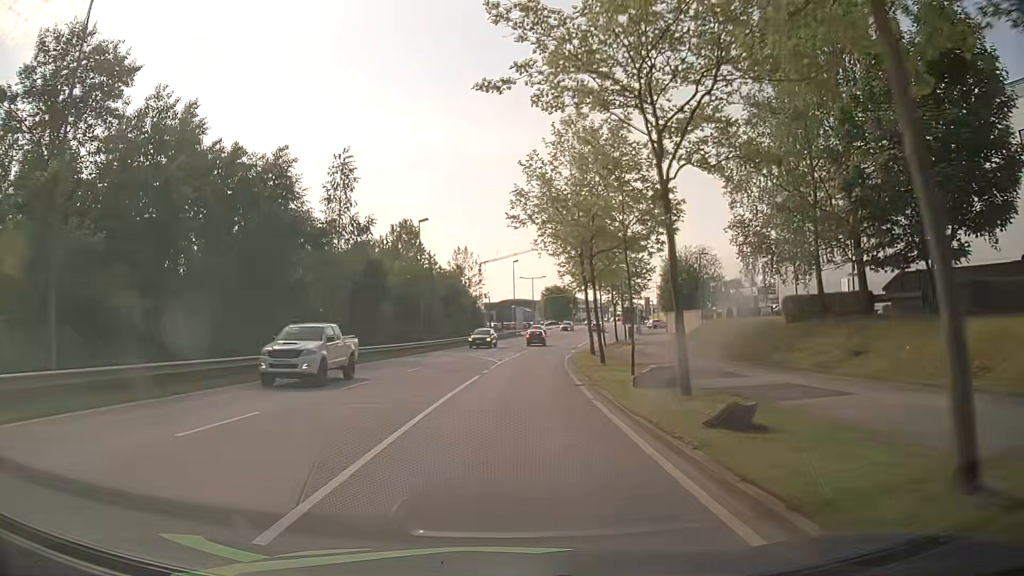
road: secondary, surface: asphalt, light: Day
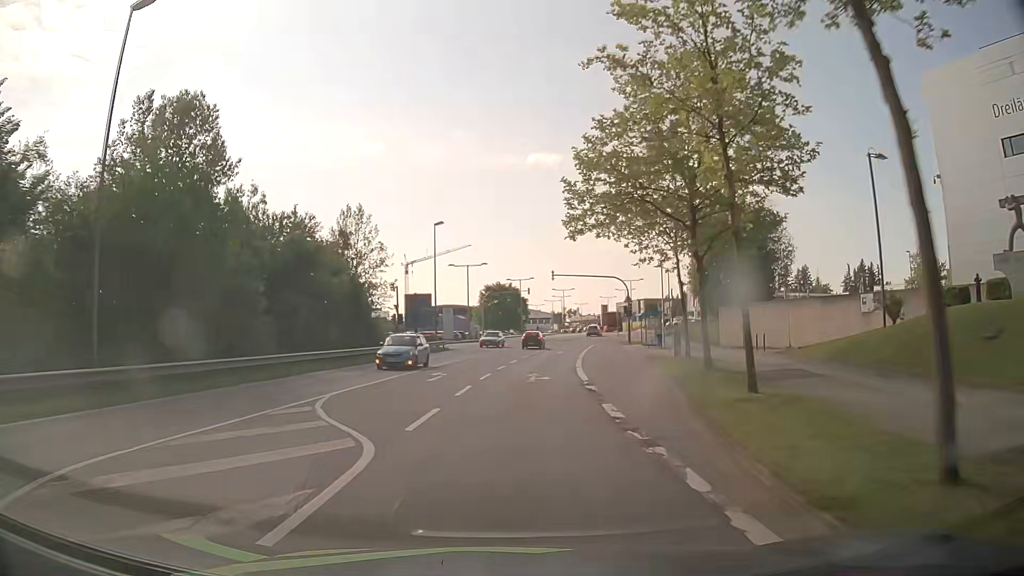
(+1.8, +37.8) m; +6°
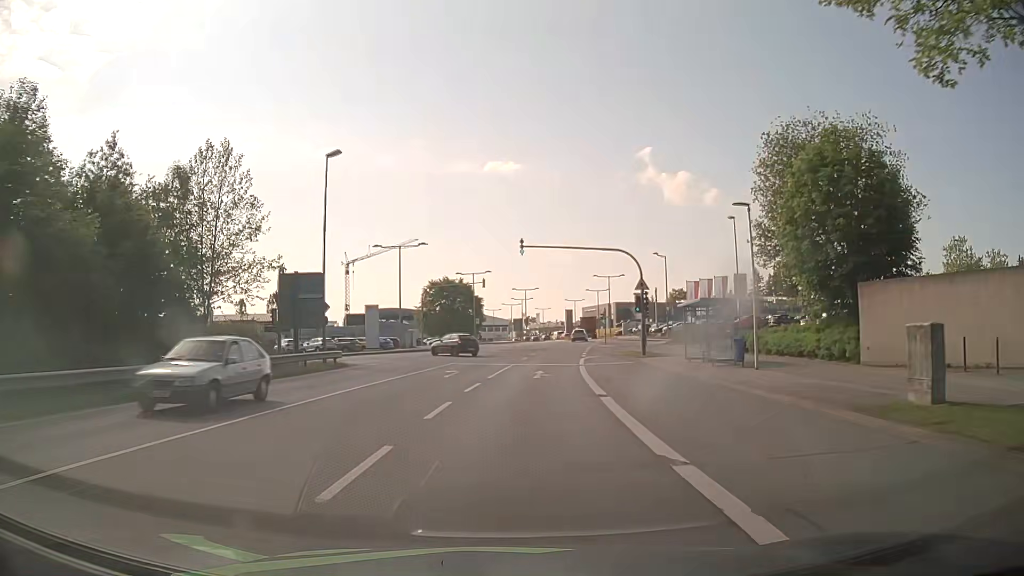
(+0.5, +22.5) m; +3°
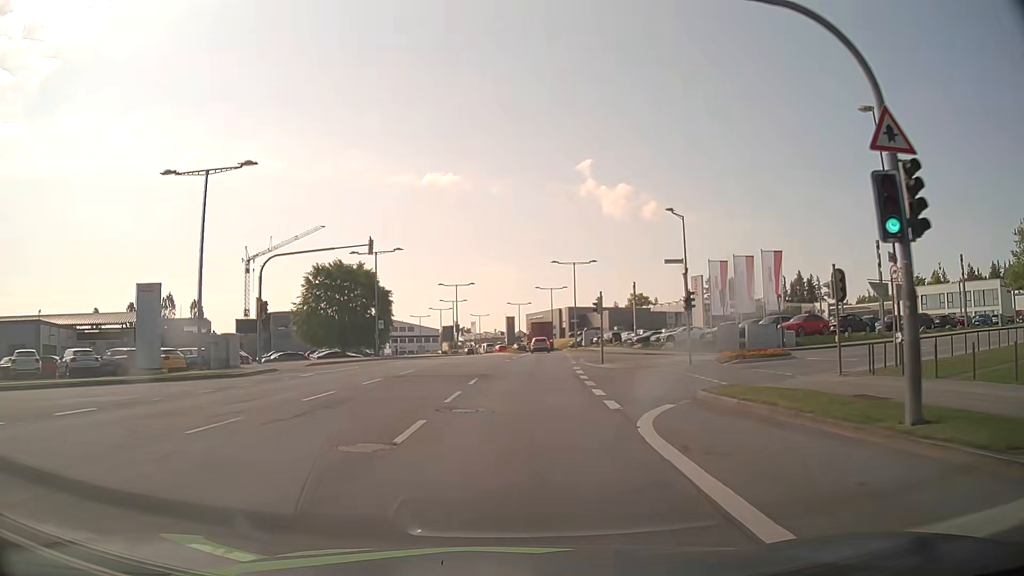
(+1.4, +30.0) m; +5°
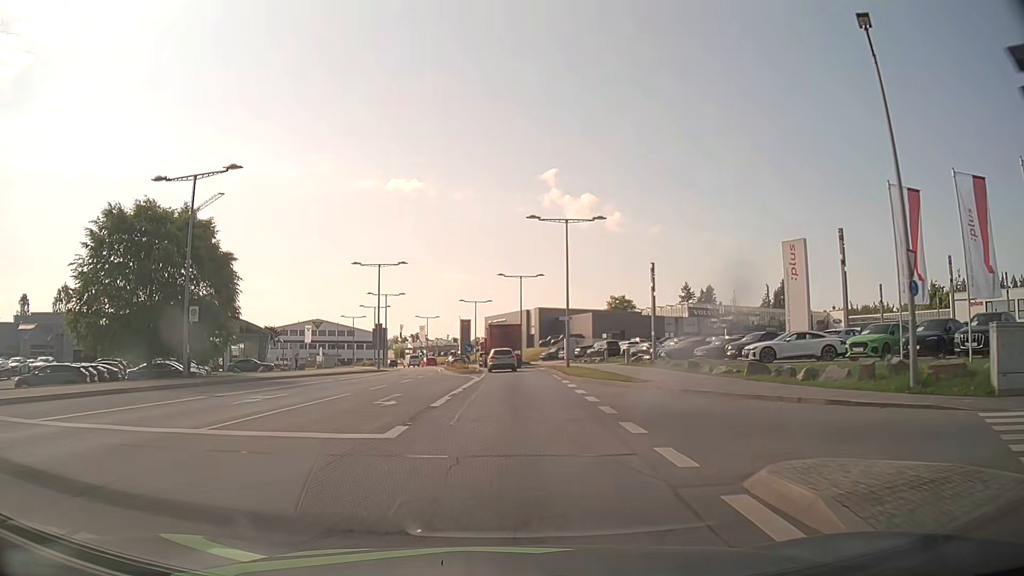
(+1.0, +29.9) m; +3°
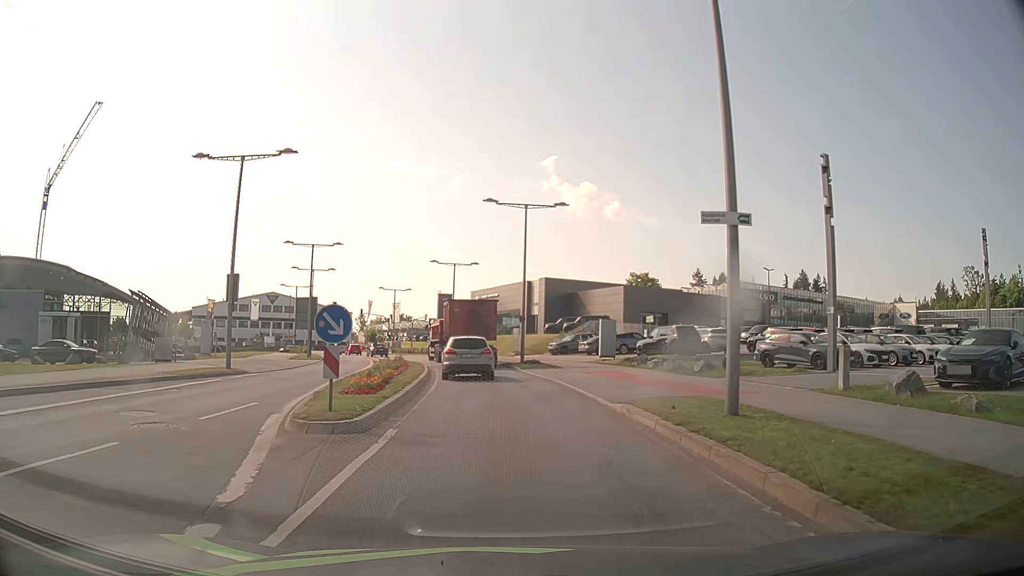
(+0.3, +30.0) m; +1°
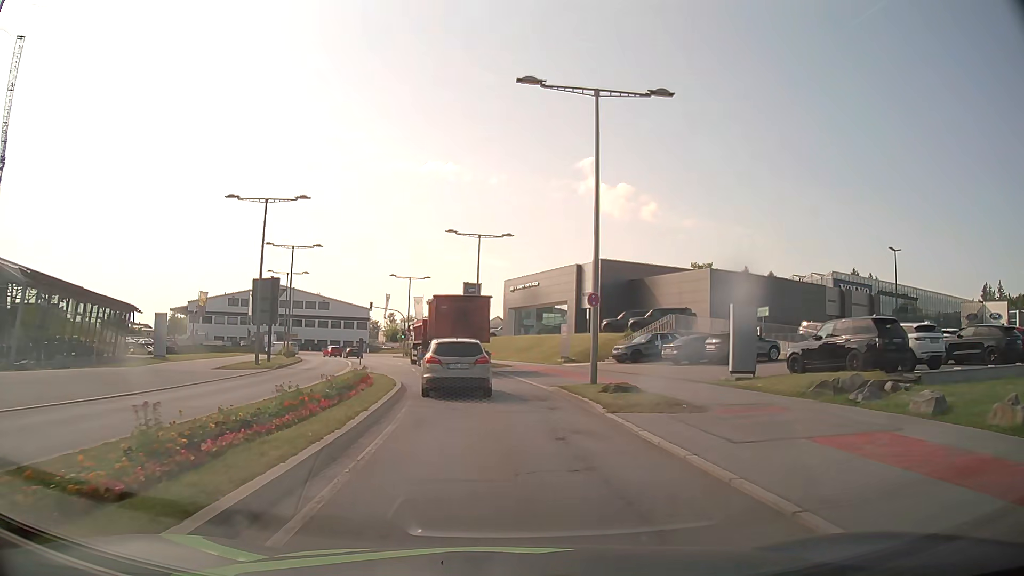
(-0.5, +18.4) m; -3°
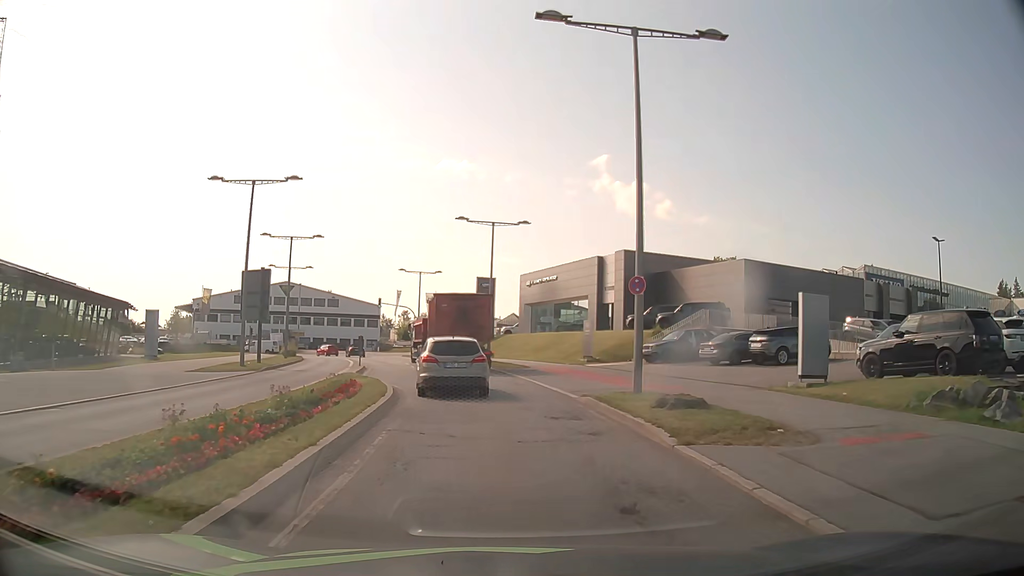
(-0.1, +4.2) m; -2°
